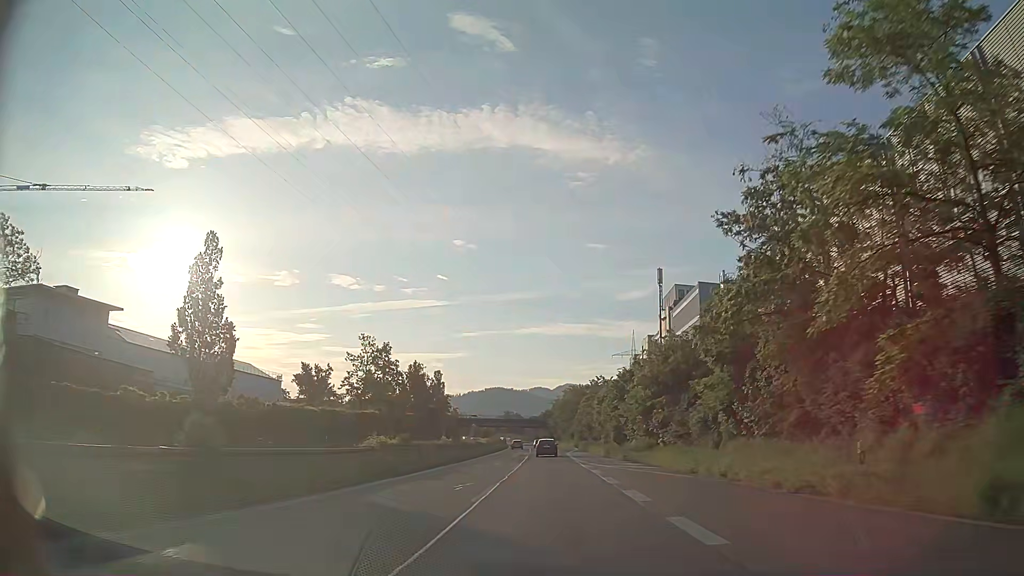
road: trunk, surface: asphalt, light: Day
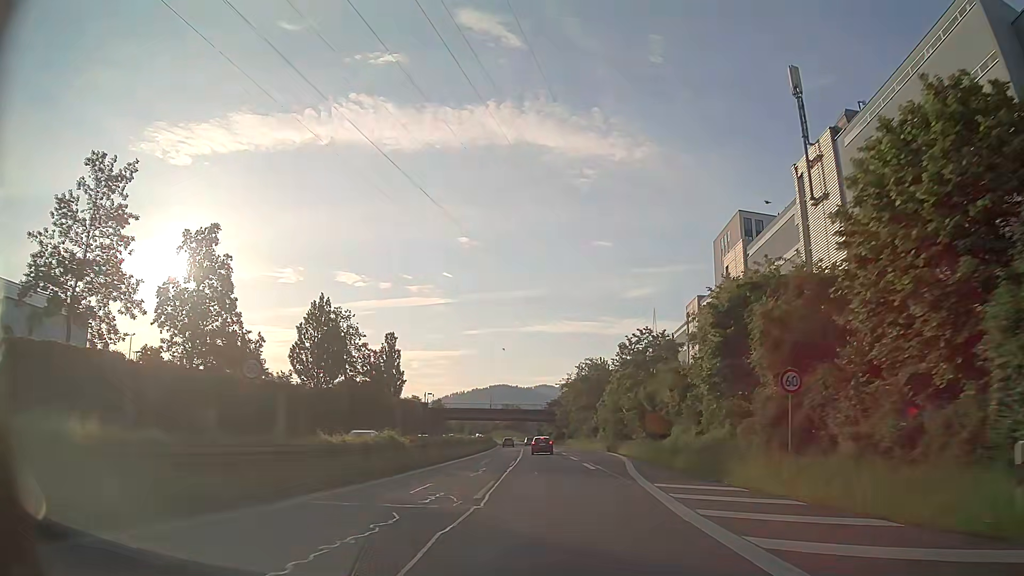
(-0.2, +52.6) m; 0°
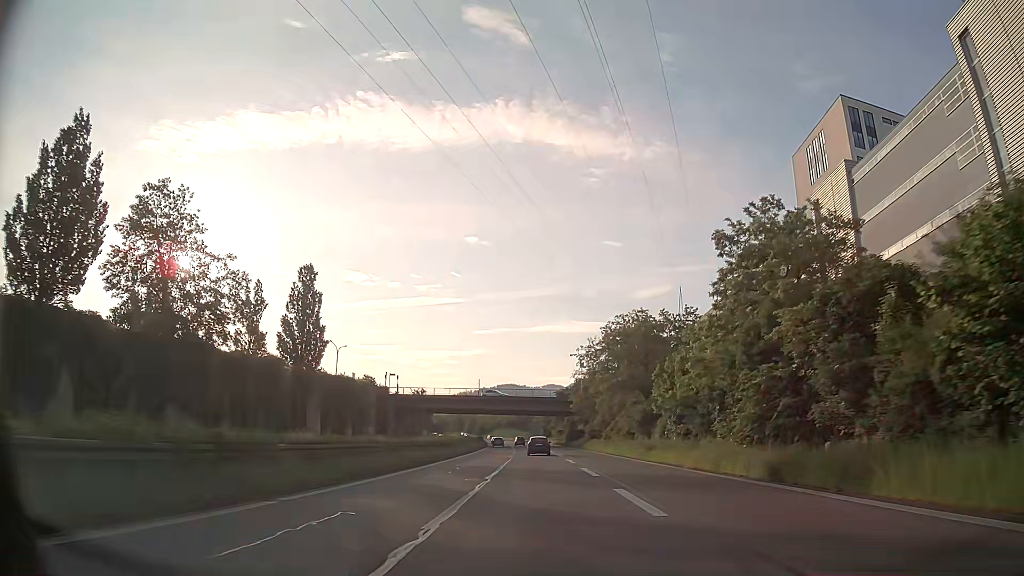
(-0.3, +41.2) m; -1°
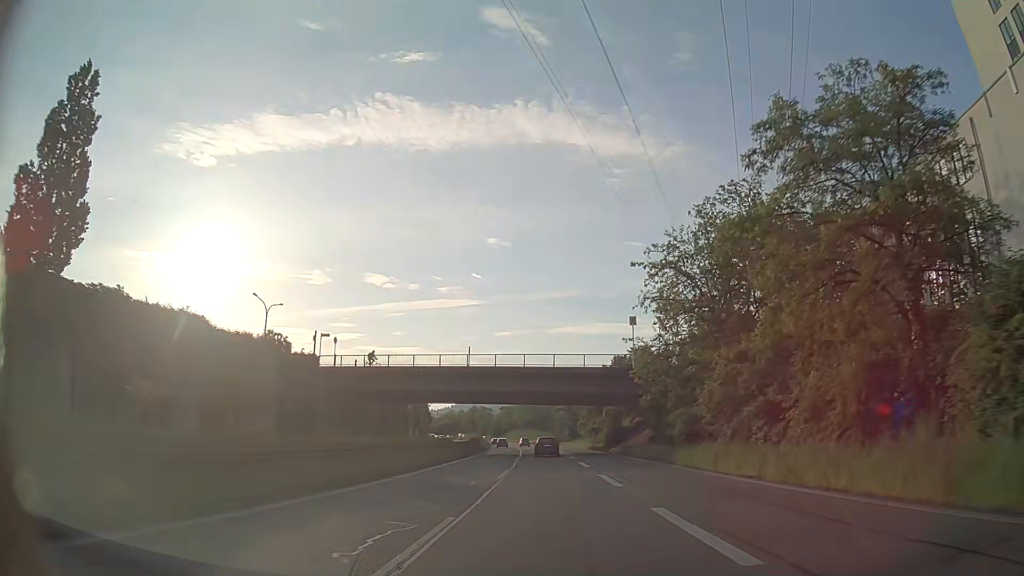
(-0.6, +40.4) m; -2°
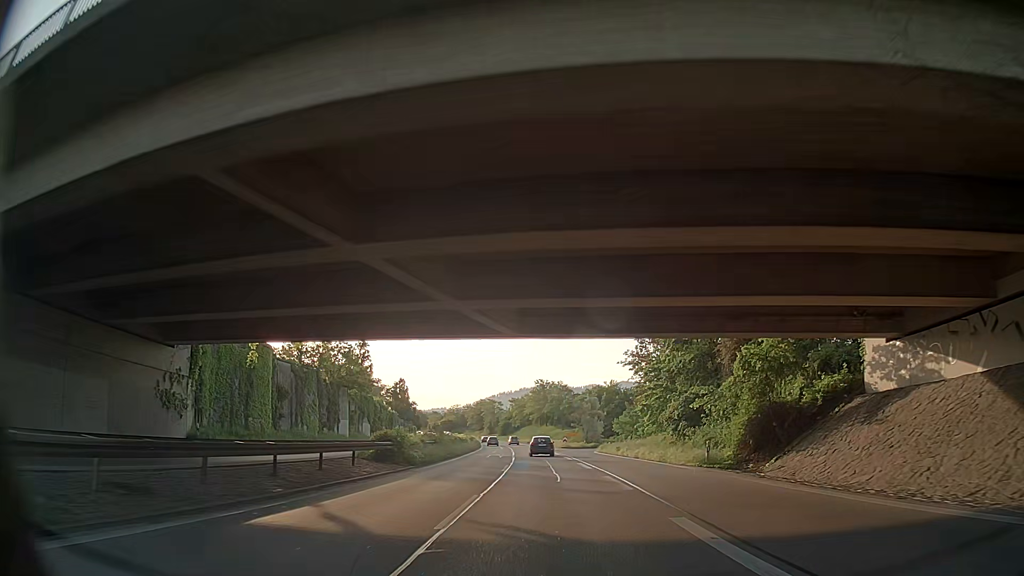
(-0.7, +49.8) m; -2°
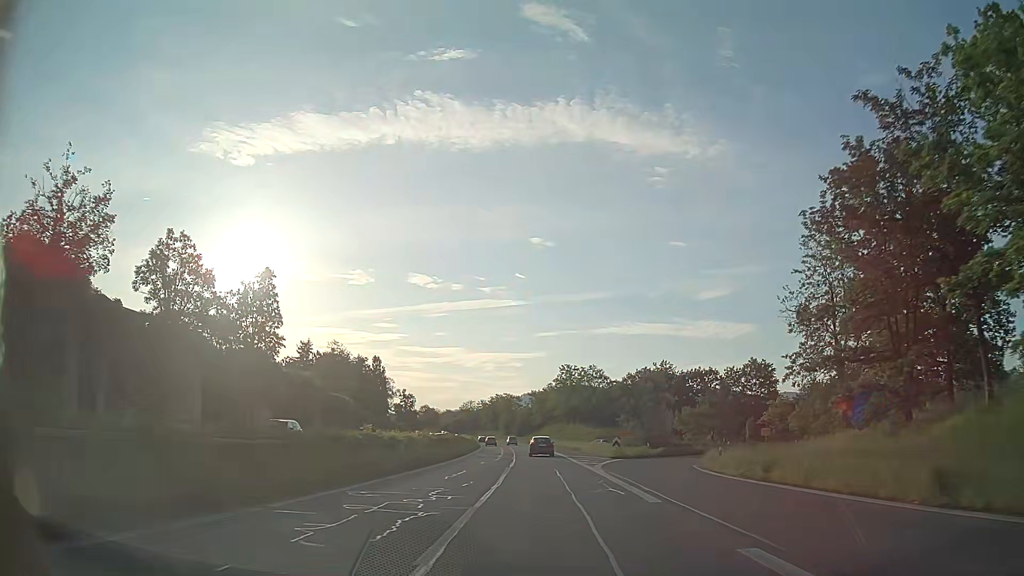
(-1.0, +39.0) m; -2°
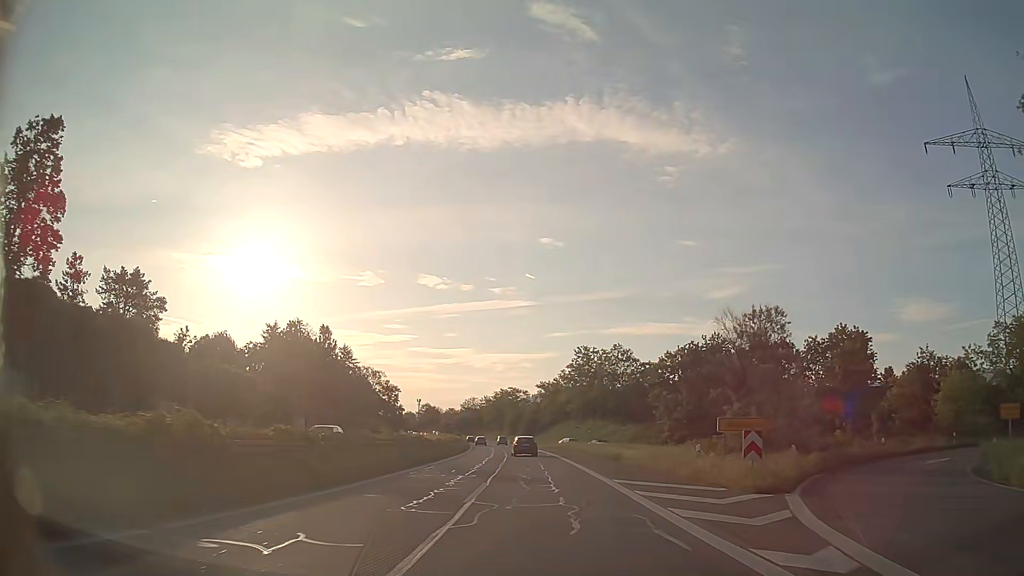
(-0.4, +28.8) m; -1°
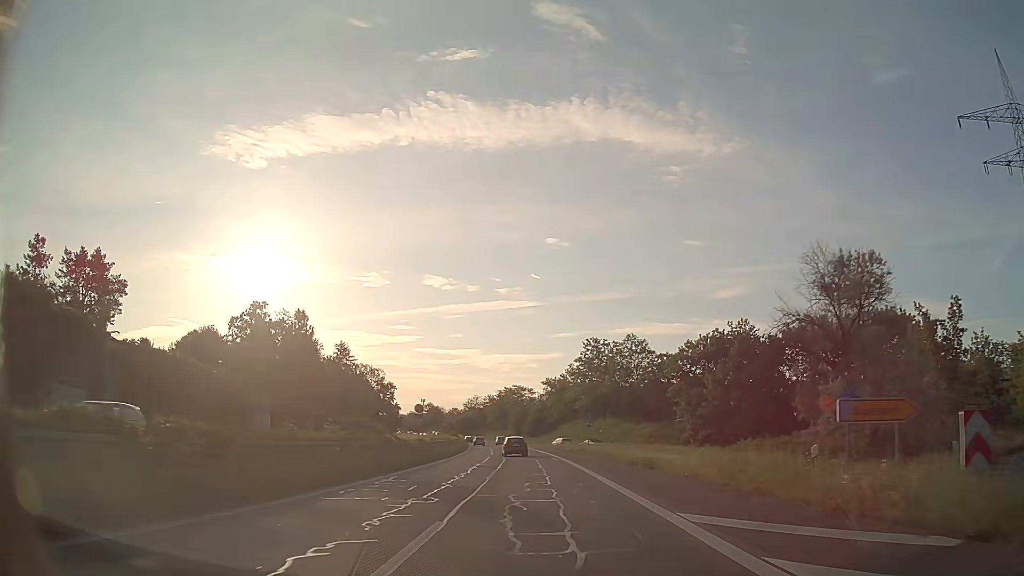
(0.0, +9.5) m; 0°
(0, +10) (0, +20) (-1, +30) (-1, +40) (-1, +50) (-2, +60) (-3, +70) (-4, +80) (-5, +90) (-6, +100) m
